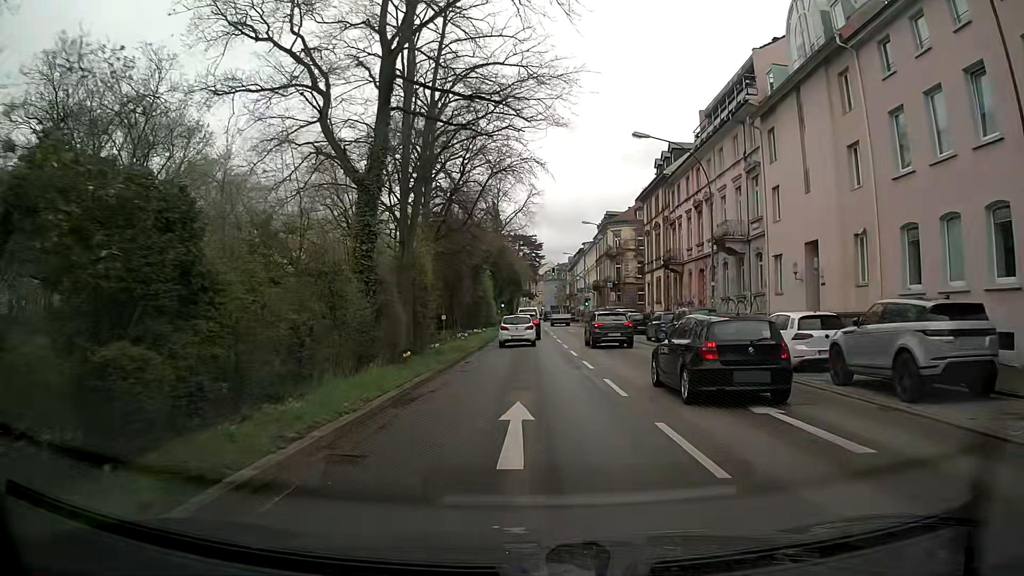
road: primary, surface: asphalt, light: Day
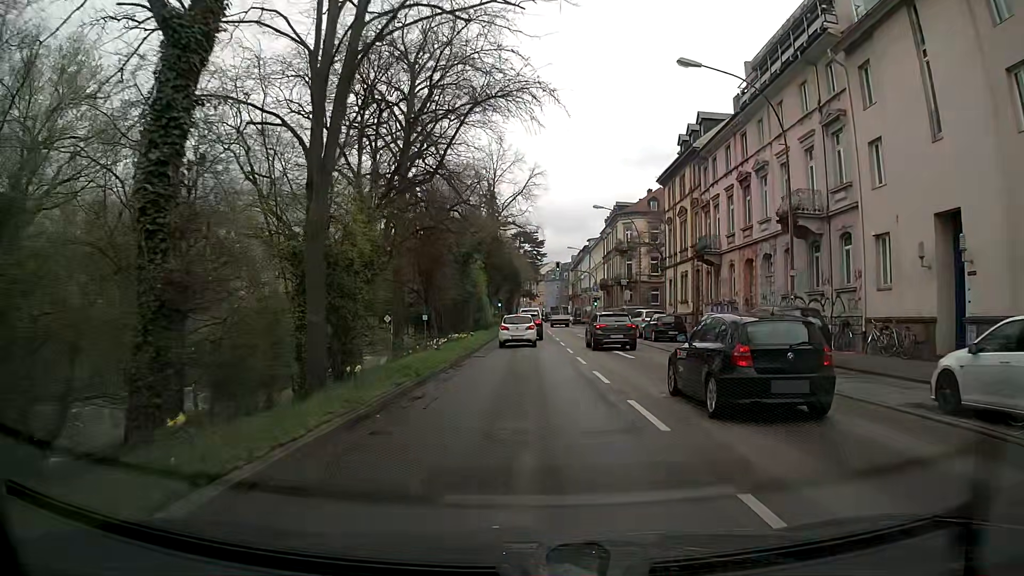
(-0.1, +9.6) m; -1°
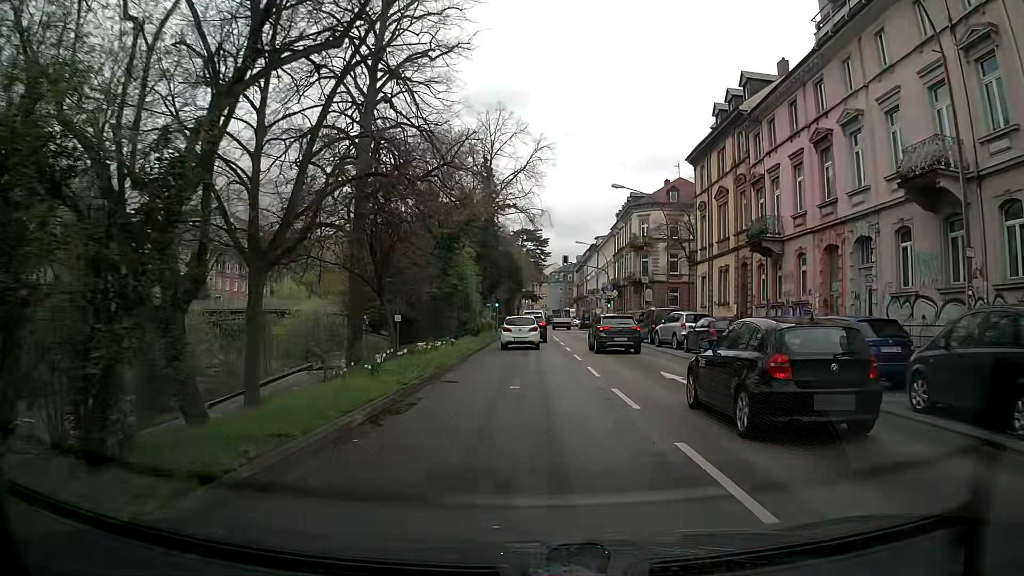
(+0.1, +9.6) m; 0°
(0, +10) (0, +20) (0, +30) (0, +40) (0, +50) (0, +60) (0, +70) (0, +80) (0, +90) (0, +100) m
